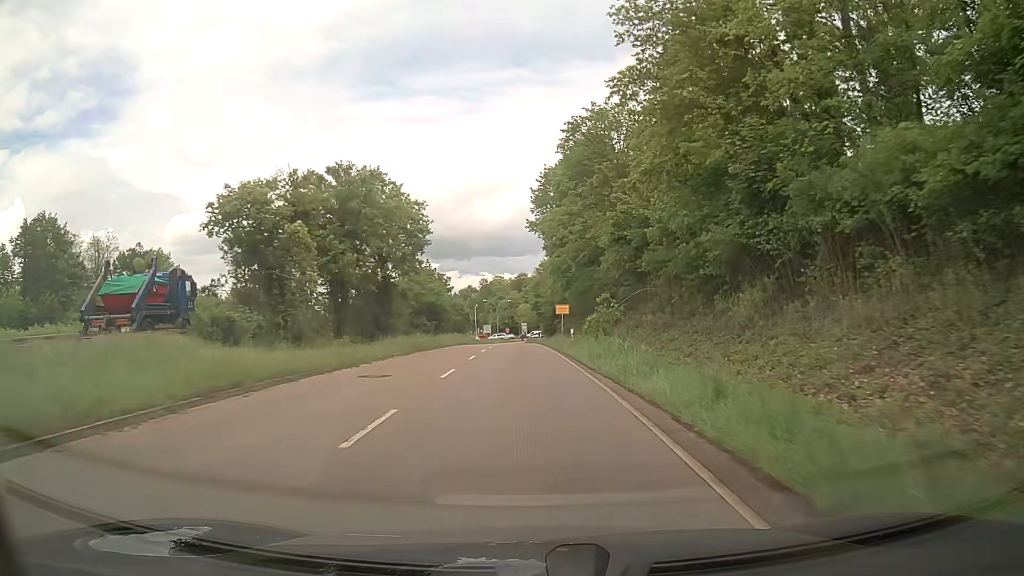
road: trunk_link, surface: asphalt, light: Day
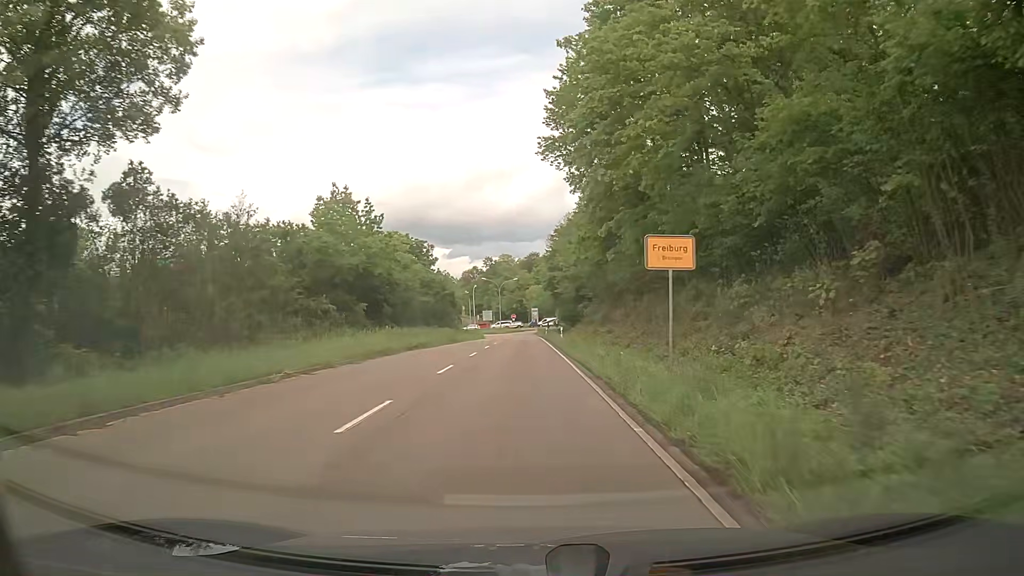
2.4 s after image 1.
(-0.4, +35.0) m; -1°
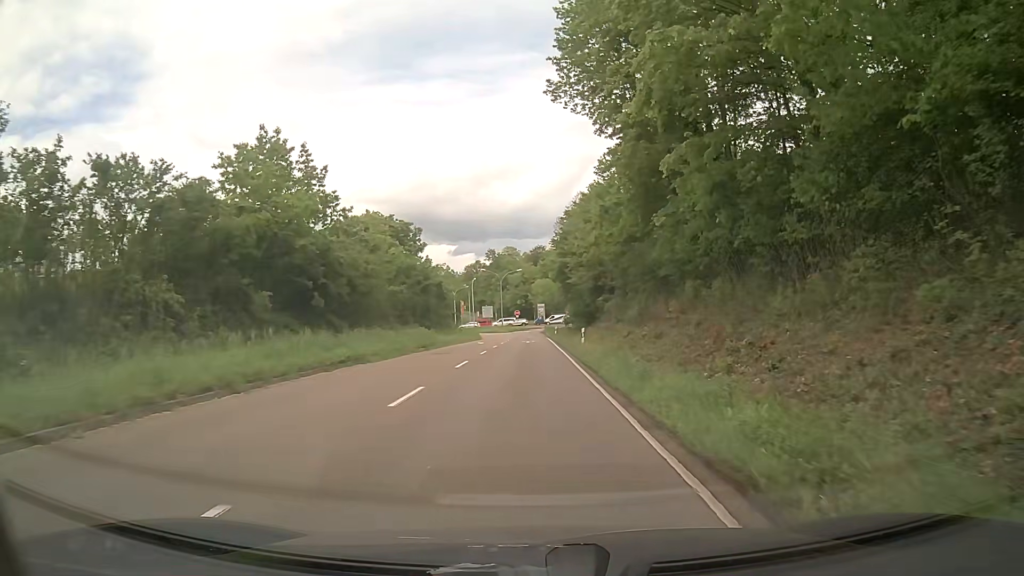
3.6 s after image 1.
(0.0, +15.3) m; -1°
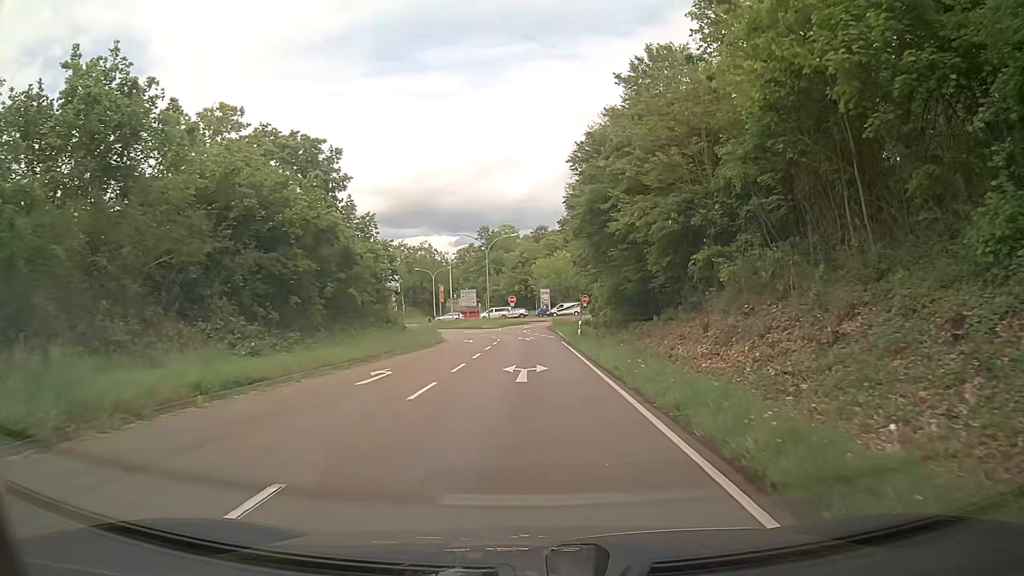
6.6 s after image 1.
(+0.1, +35.3) m; +1°
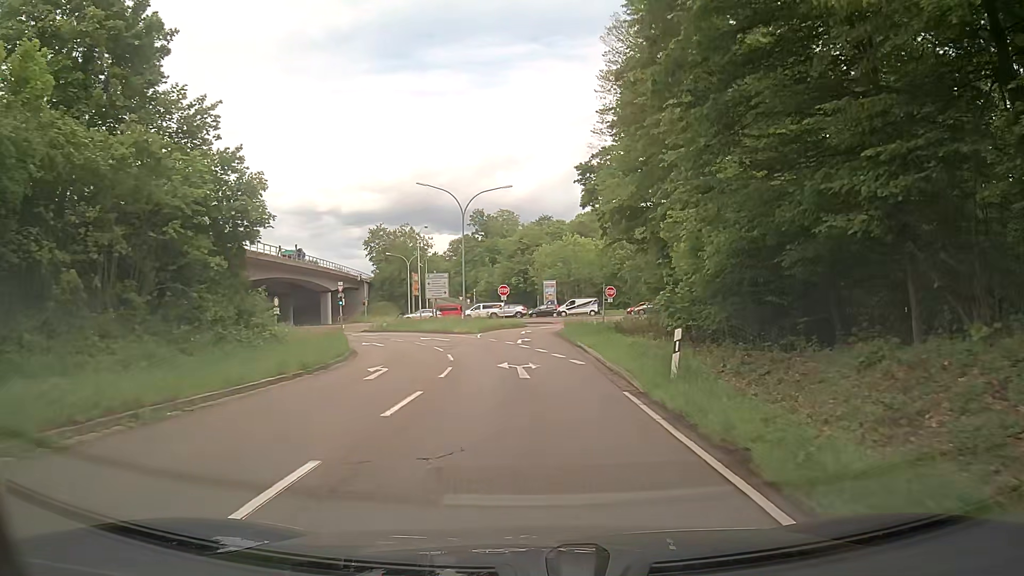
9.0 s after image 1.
(-0.4, +26.2) m; 0°
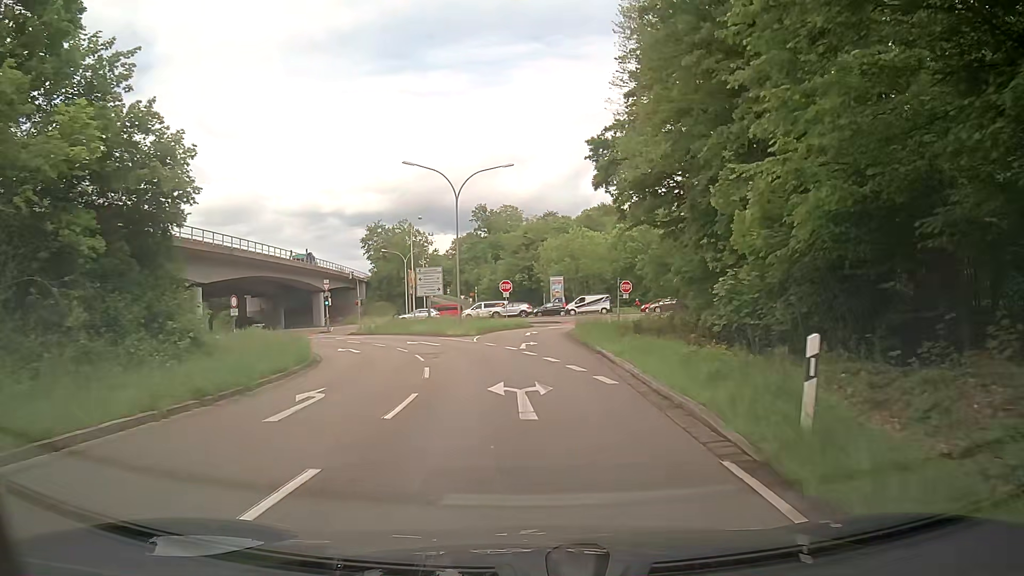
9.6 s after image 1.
(-0.1, +6.3) m; -1°
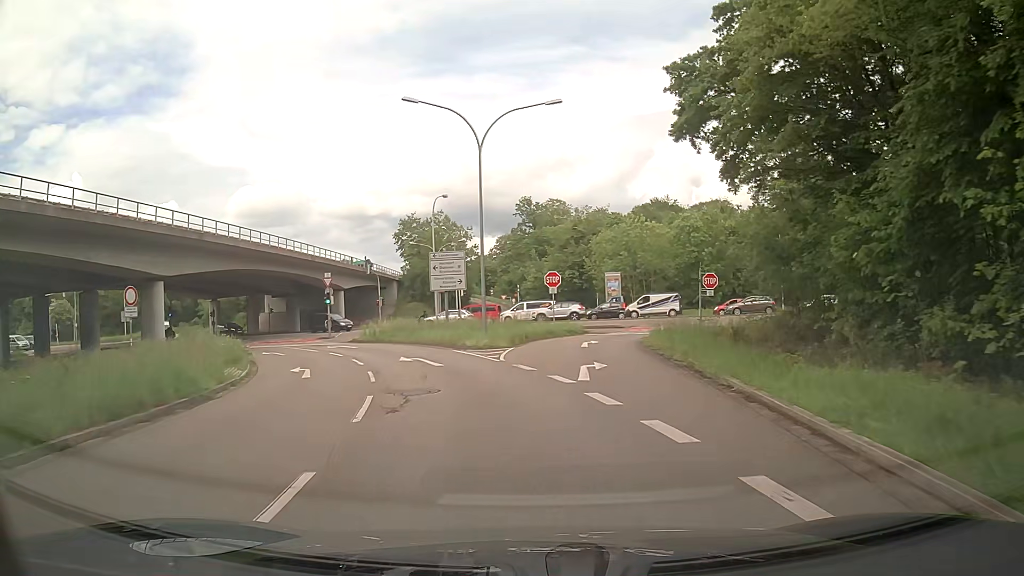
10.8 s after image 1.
(-0.3, +12.2) m; -4°
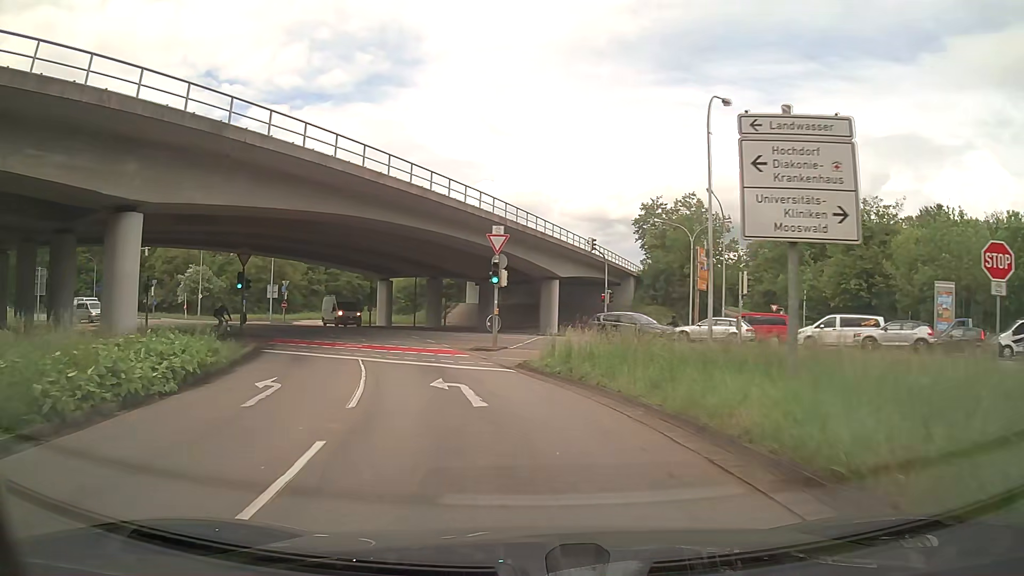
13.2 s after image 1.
(-3.8, +23.1) m; -21°
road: secondary_link
(-1, +10) (-3, +20) (-5, +29) (-9, +39) (-14, +48) (-20, +56) (-27, +62) (-35, +68) (-44, +73) (-53, +77) m
